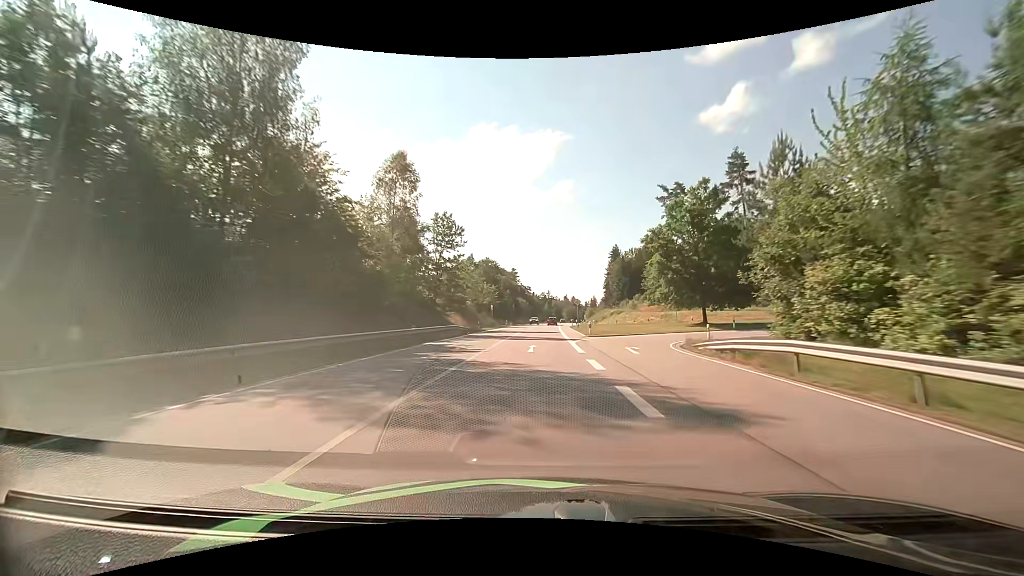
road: primary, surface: asphalt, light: Day
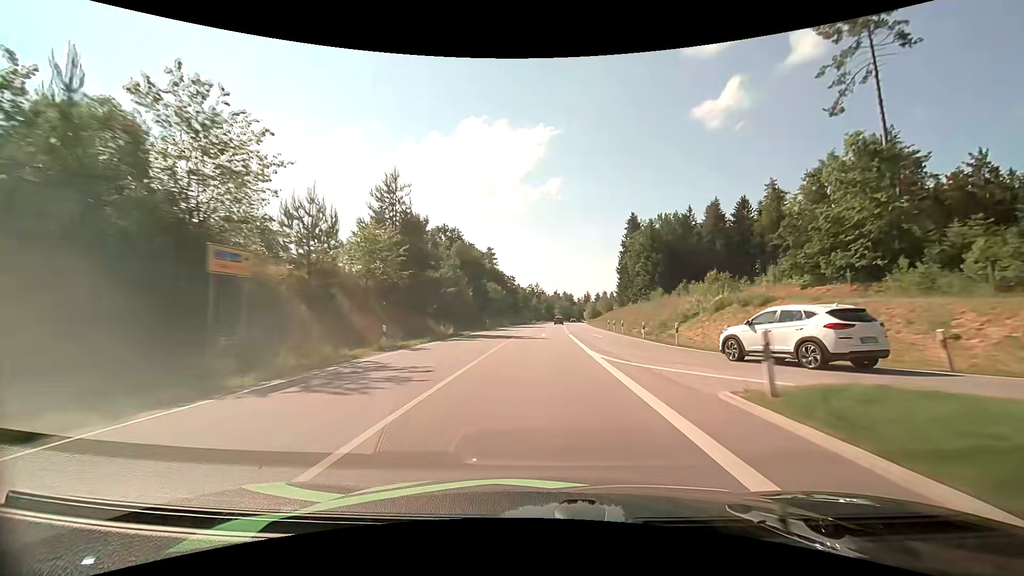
(+0.9, +60.2) m; +2°
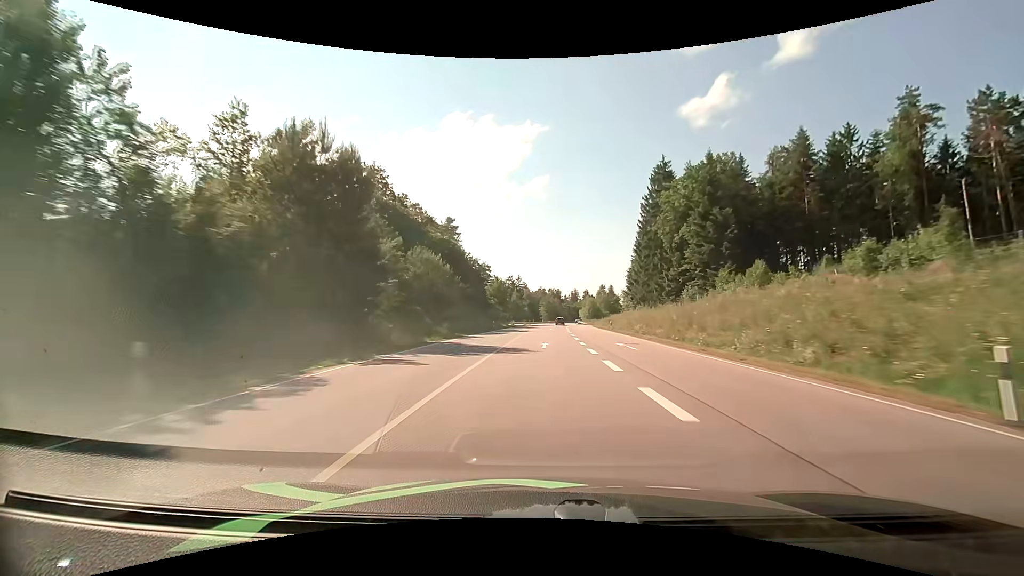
(+0.6, +47.0) m; +2°
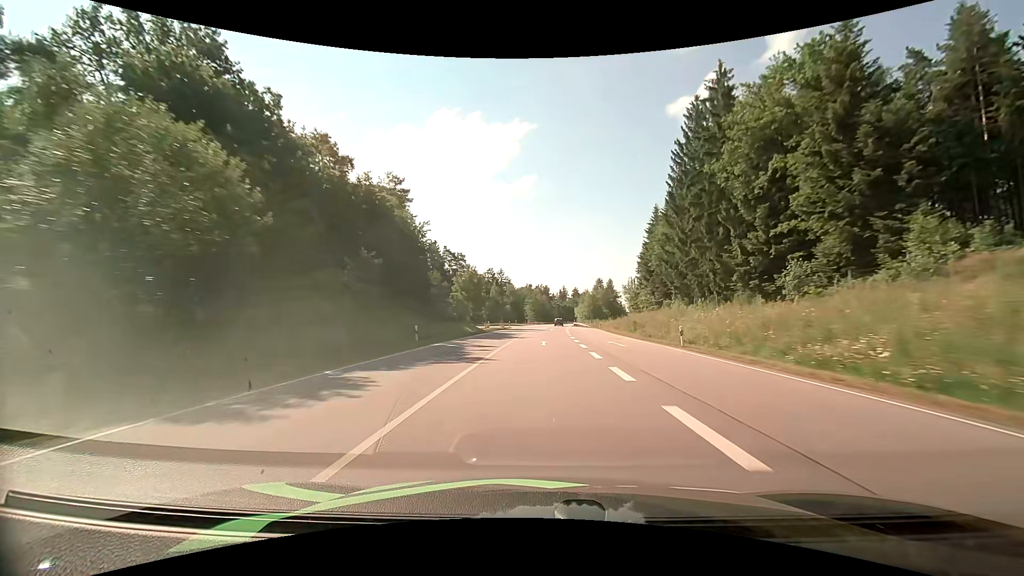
(+0.4, +32.2) m; +1°
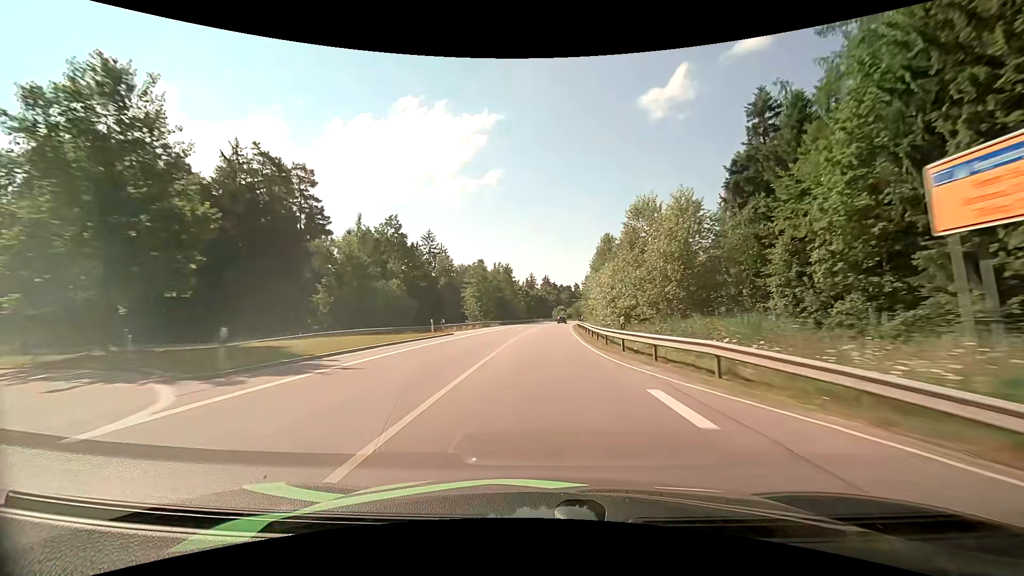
(+2.7, +82.6) m; +4°
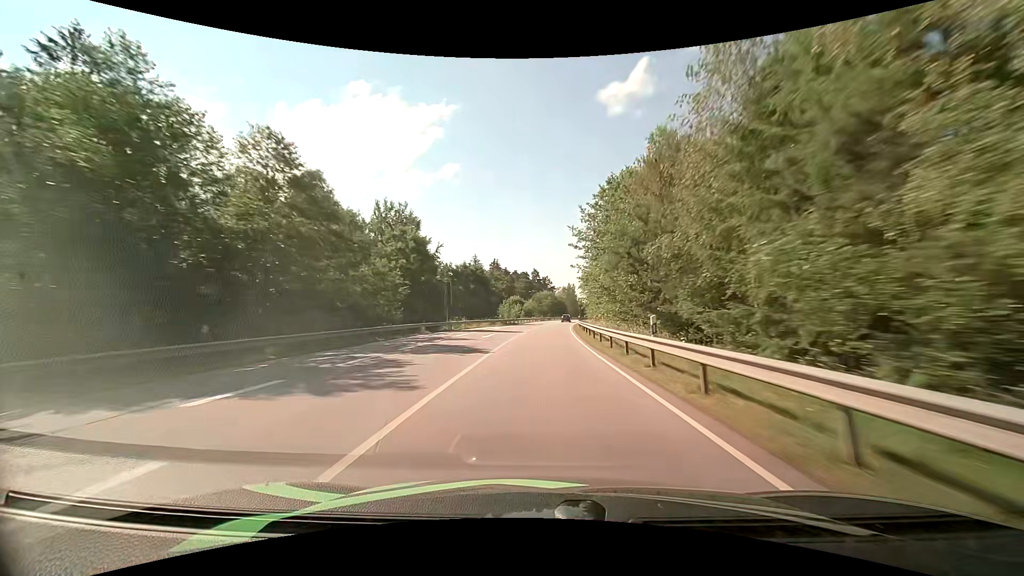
(+3.4, +82.8) m; +5°
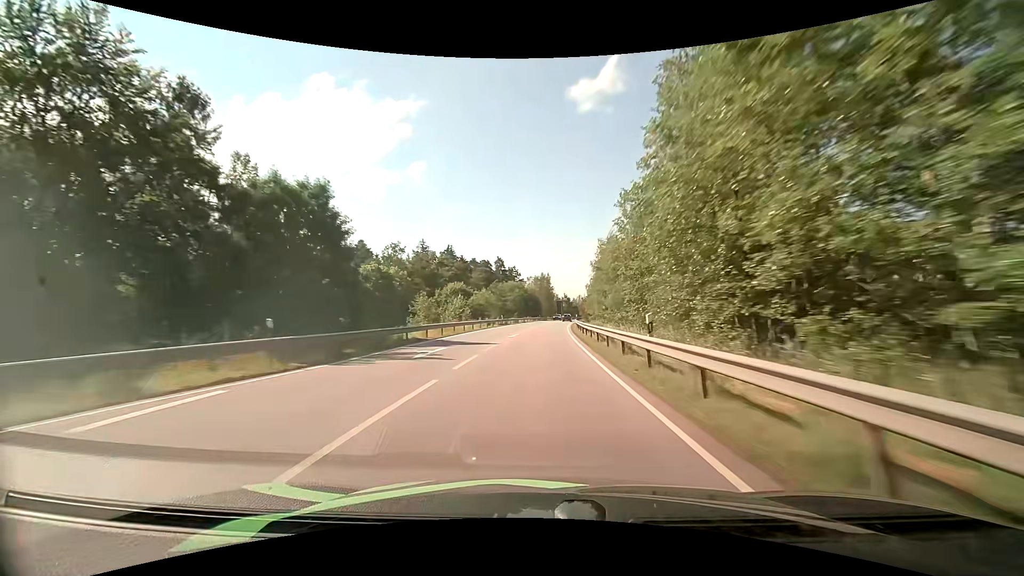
(+1.4, +49.2) m; +3°
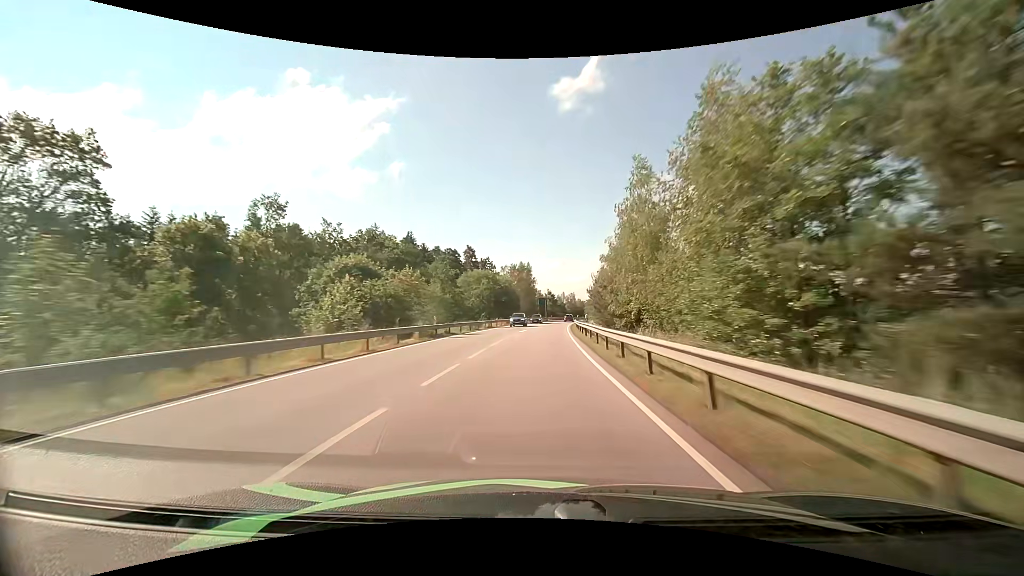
(+0.6, +33.0) m; +2°
(0, +10) (0, +20) (+1, +30) (+1, +40) (+2, +50) (+2, +60) (+3, +70) (+4, +80) (+5, +90) (+6, +100) m
